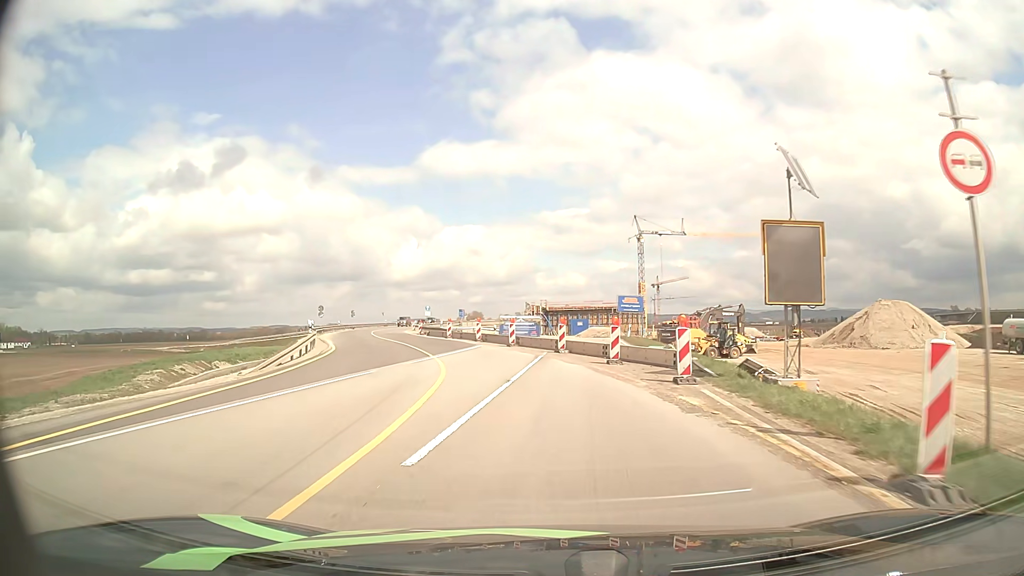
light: Day
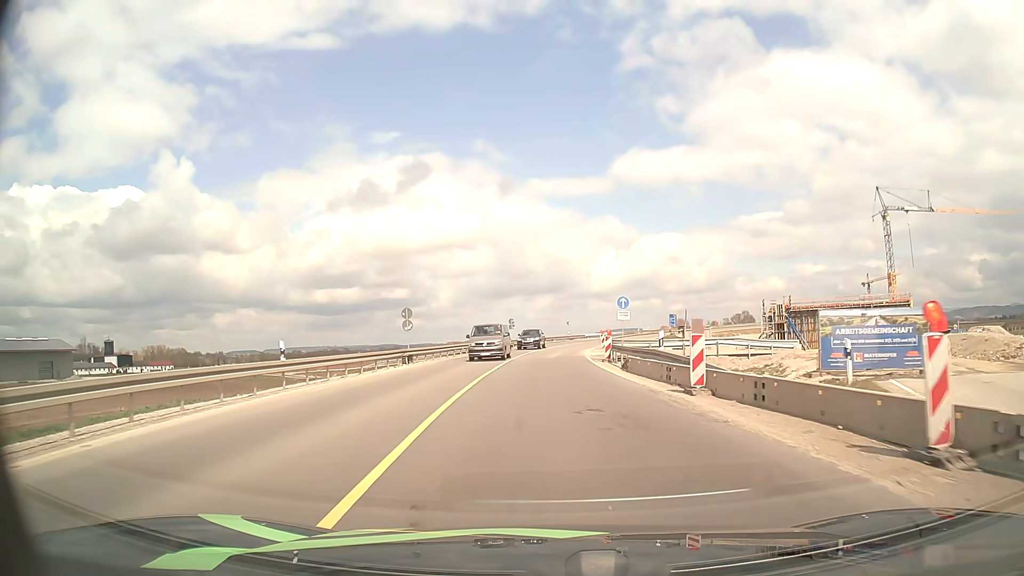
(-5.7, +36.1) m; -17°
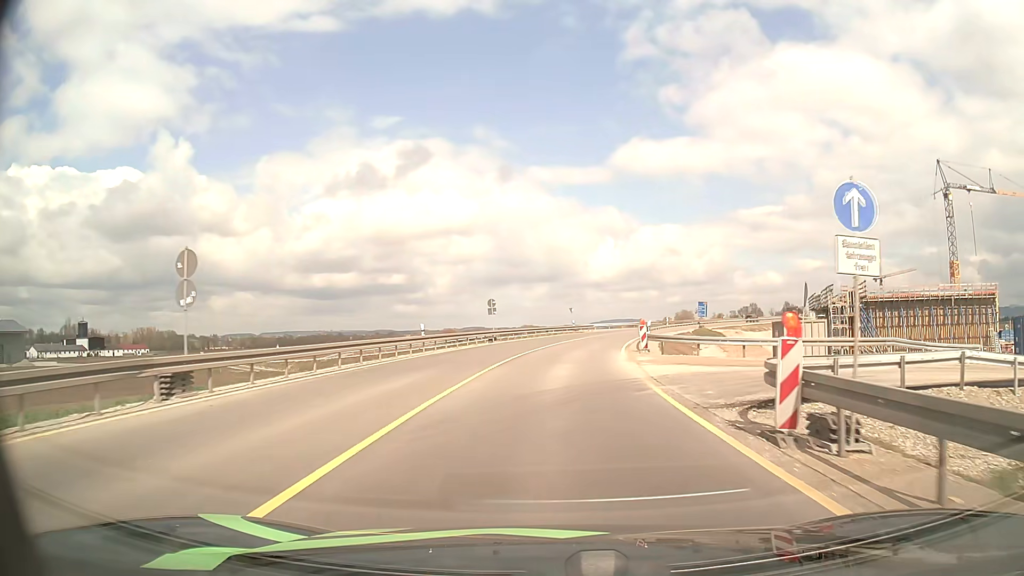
(+0.1, +23.2) m; +1°
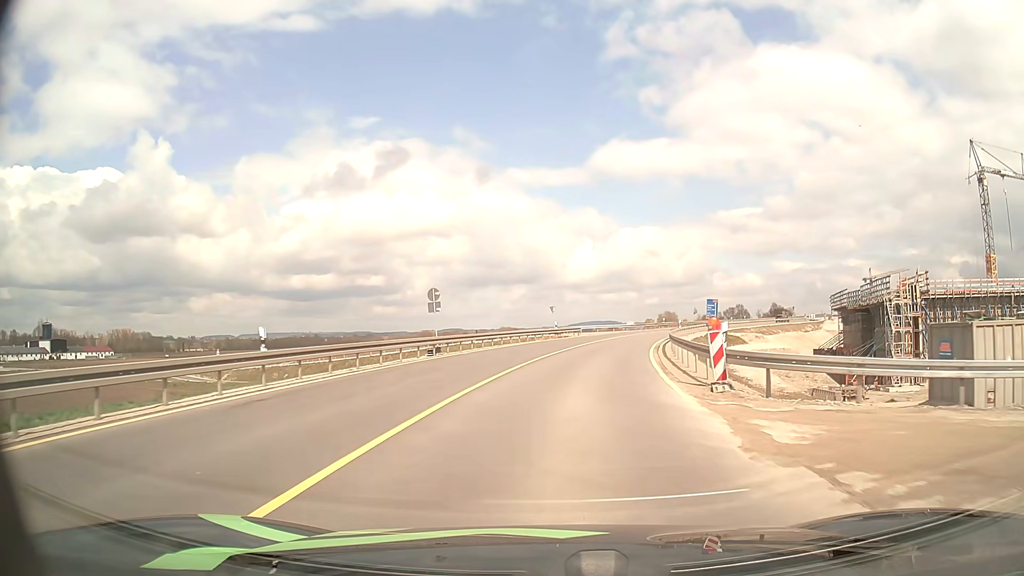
(+0.2, +16.3) m; +2°
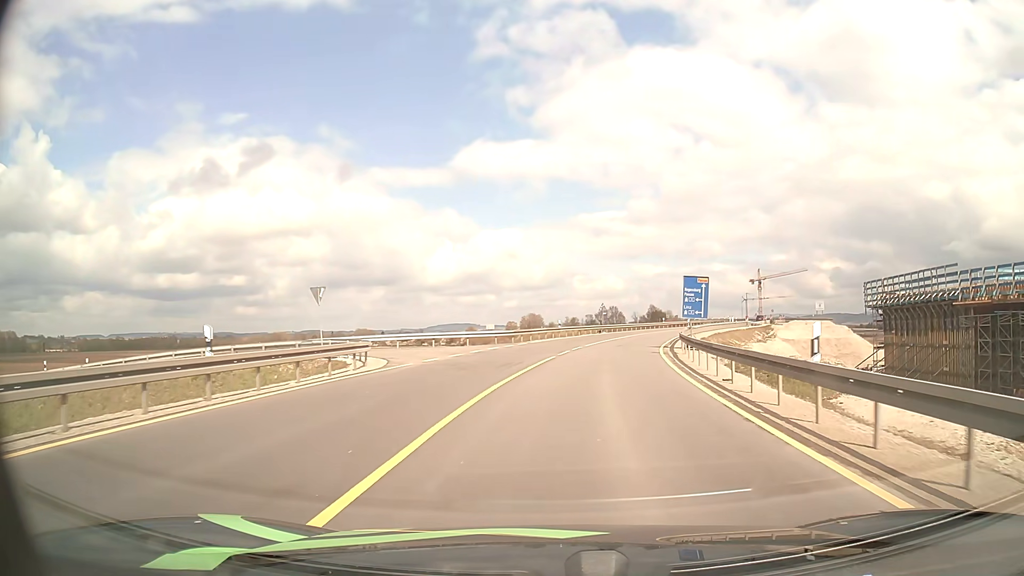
(+4.0, +42.1) m; +12°
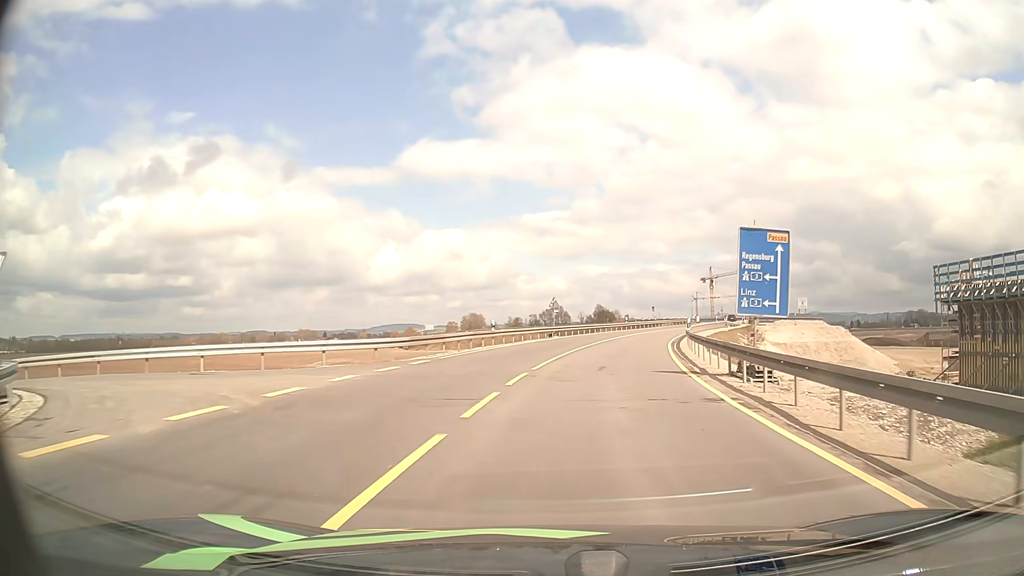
(+0.7, +17.1) m; +5°
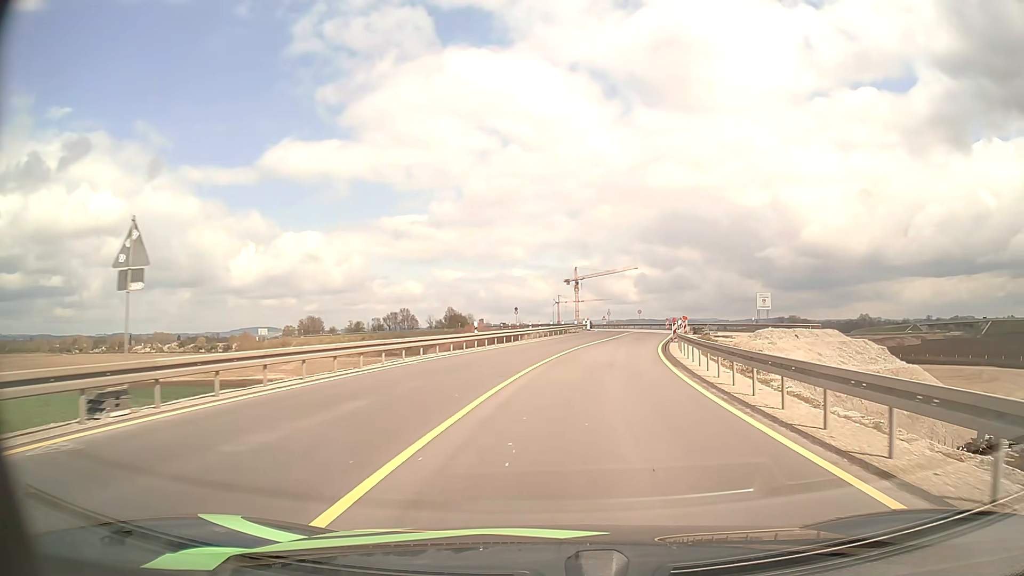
(+4.7, +40.2) m; +12°
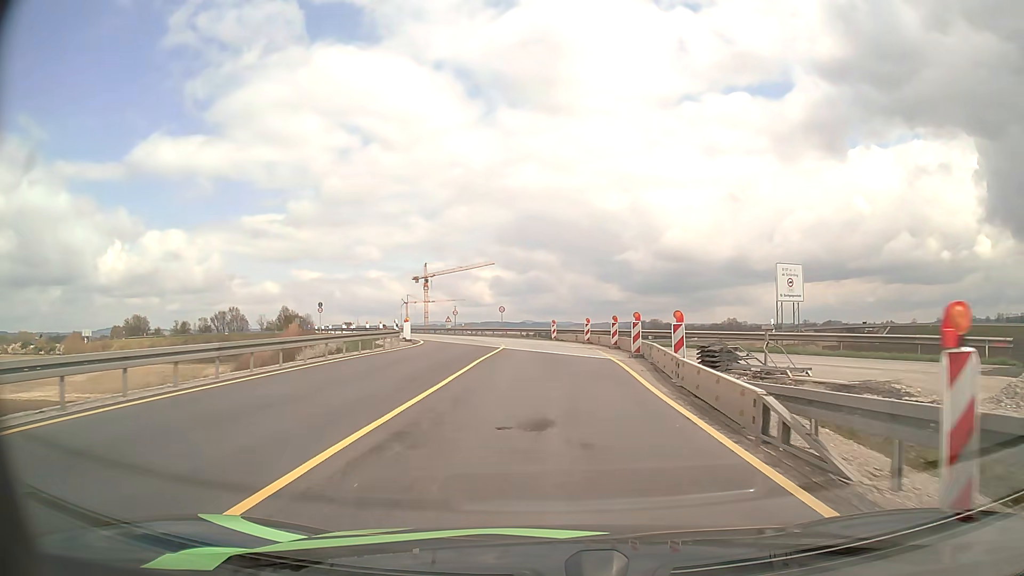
(+4.2, +37.8) m; +13°
